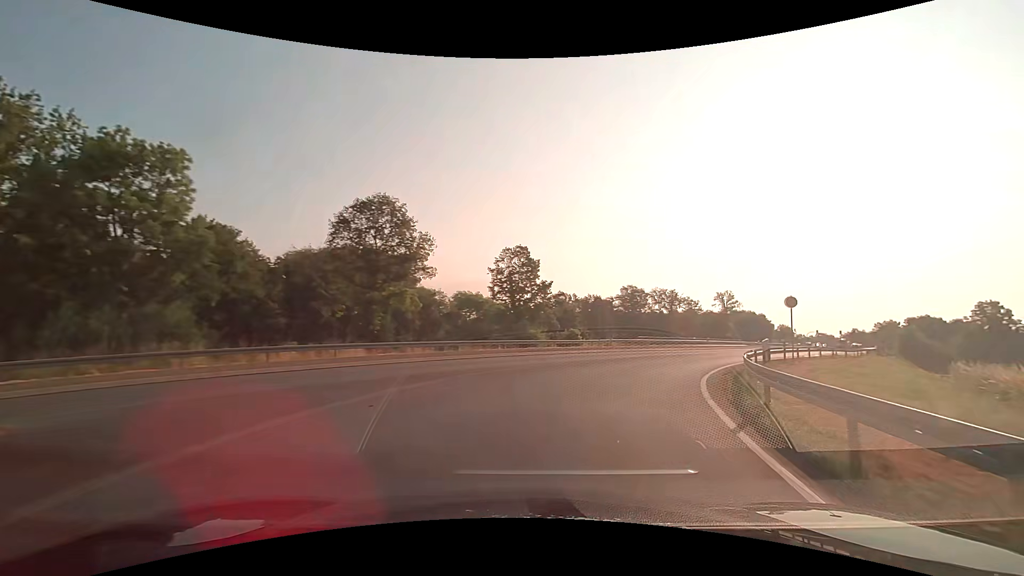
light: Day
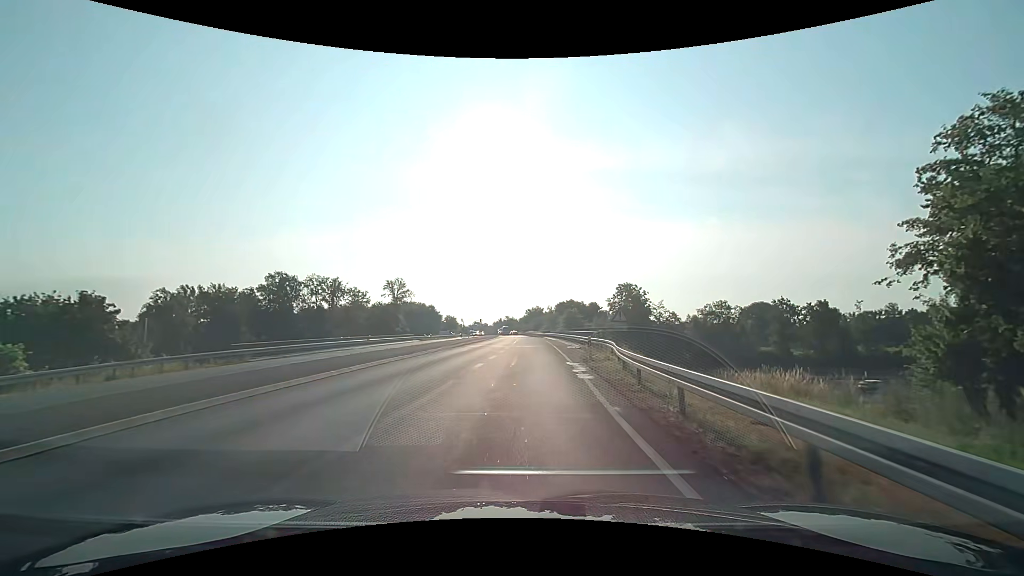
(+11.3, +29.0) m; +37°
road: primary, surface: asphalt
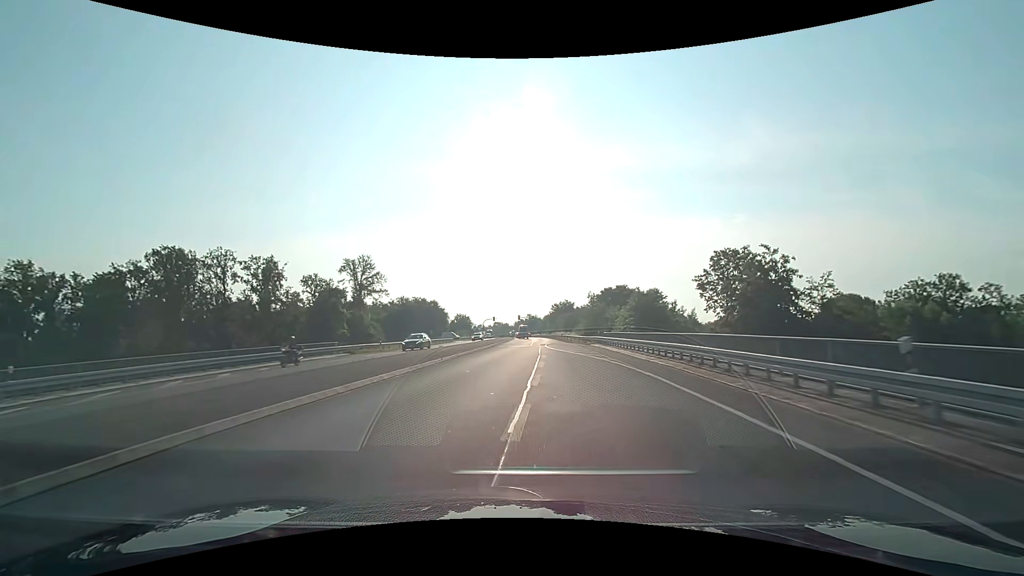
(-0.2, +46.6) m; -2°
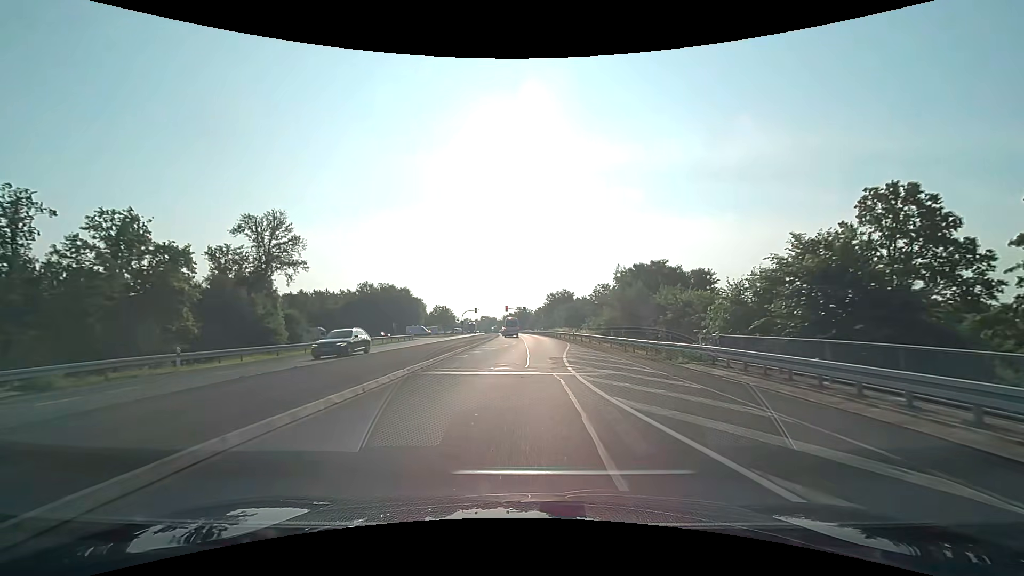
(-0.1, +30.6) m; +1°
(0, +10) (+1, +20) (+1, +30) (+2, +40) (+2, +50) (+2, +60) (+3, +70) (+2, +80) (+2, +90) (+2, +100) m
